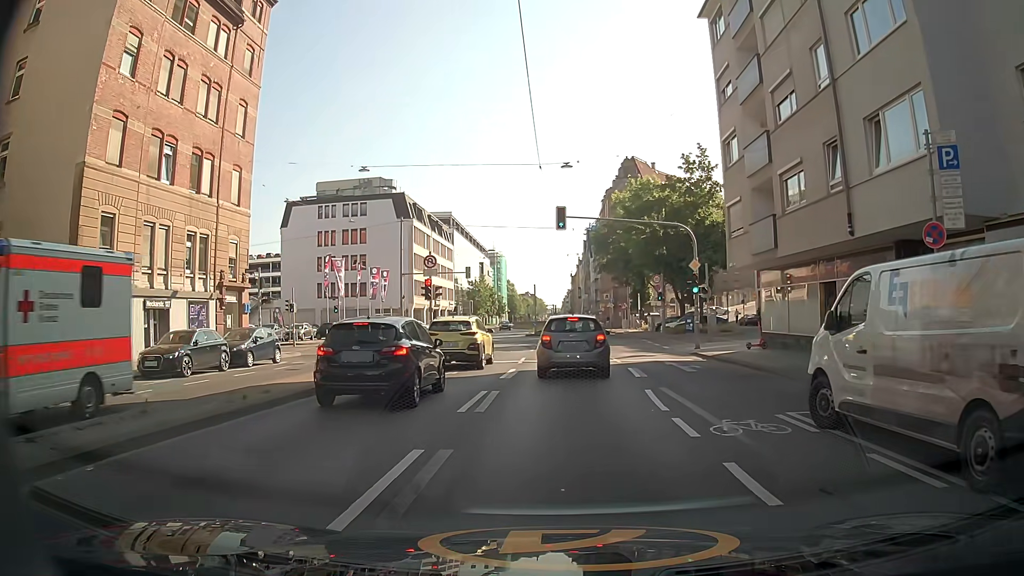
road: secondary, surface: asphalt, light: Day
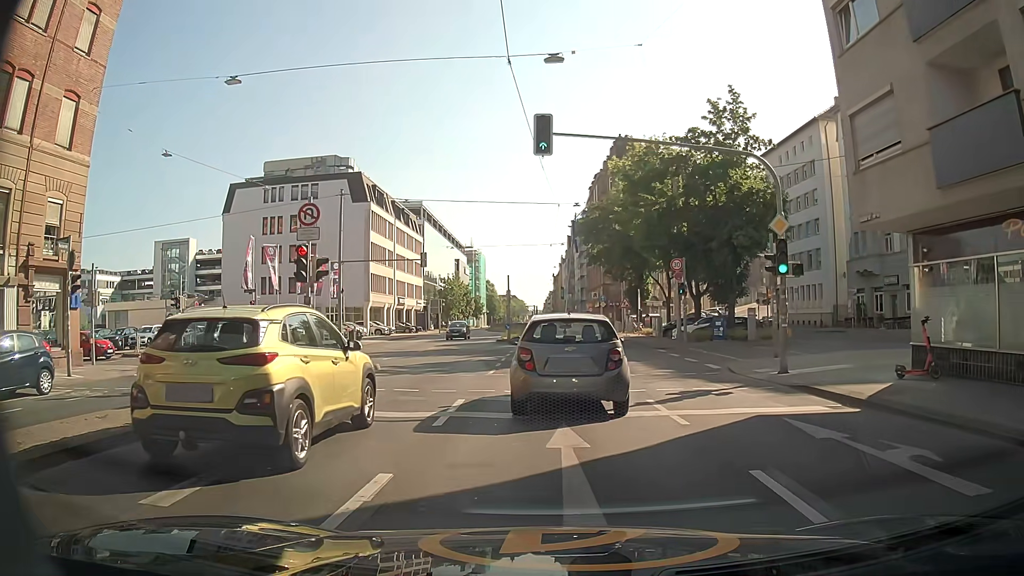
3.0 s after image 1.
(+0.5, +13.3) m; +4°
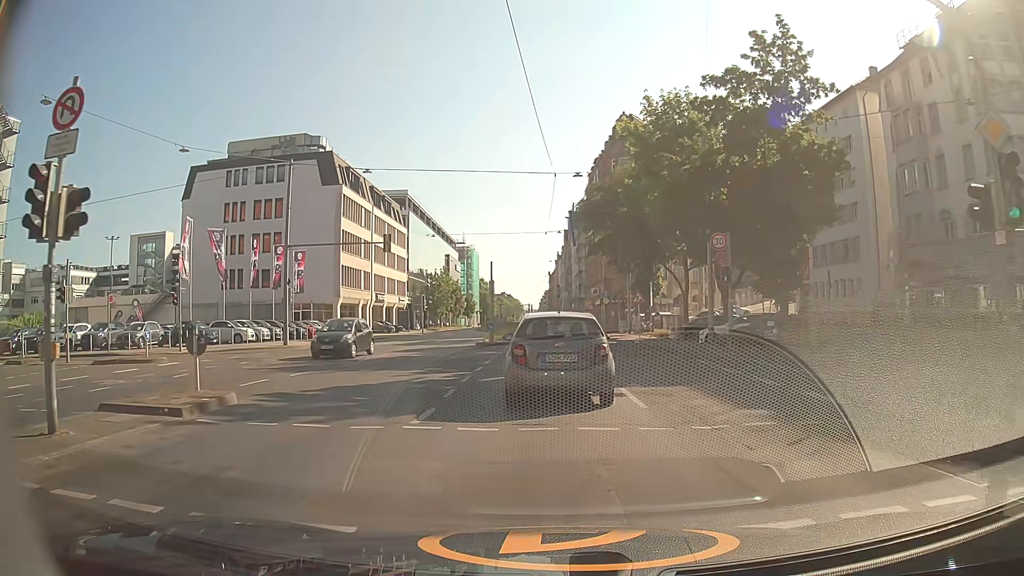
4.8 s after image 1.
(-0.2, +9.5) m; -1°
